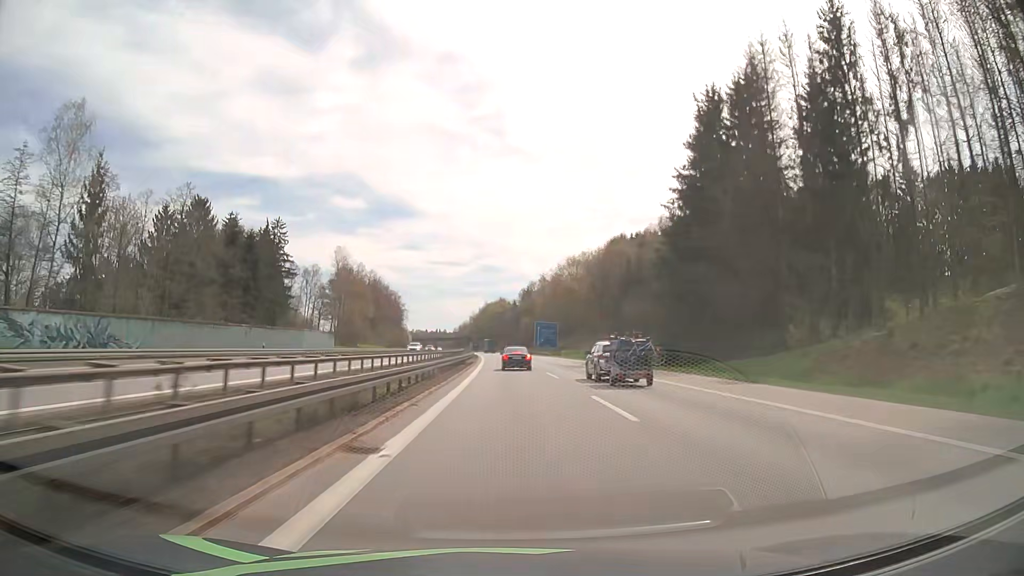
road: motorway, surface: asphalt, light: Day
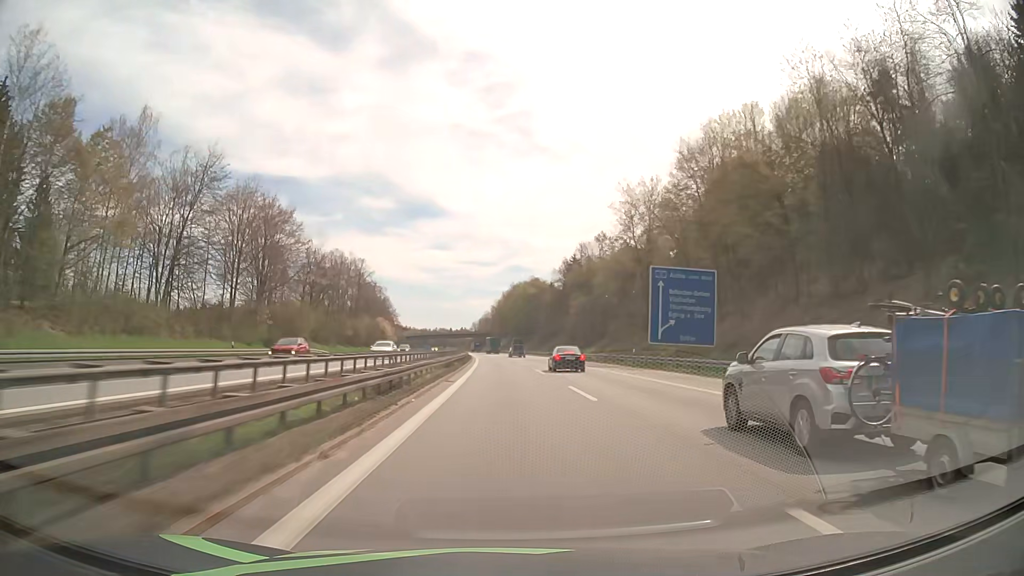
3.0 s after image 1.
(-1.8, +103.0) m; -2°
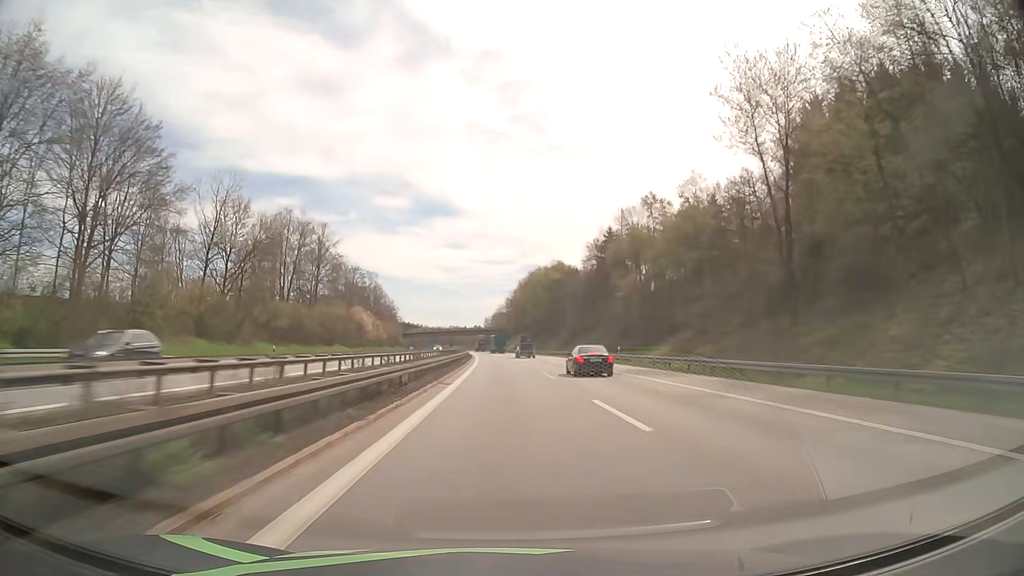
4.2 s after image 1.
(-0.5, +42.2) m; -1°
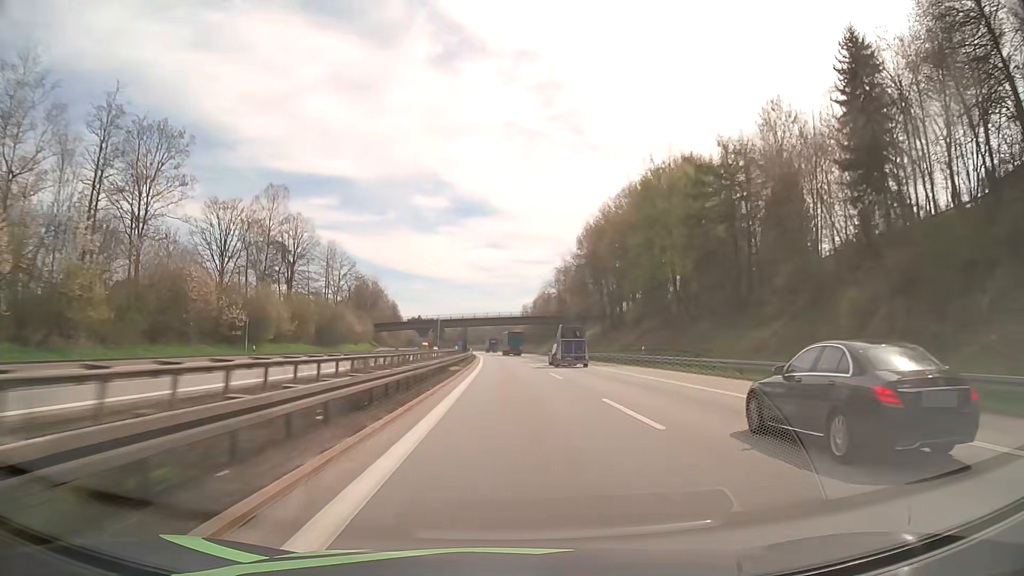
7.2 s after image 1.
(-3.2, +106.7) m; -3°
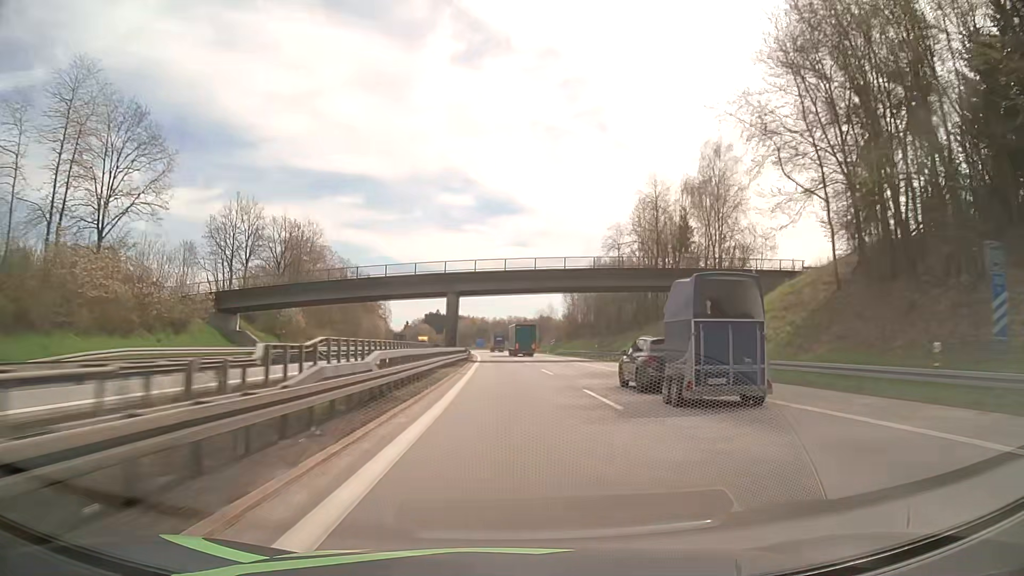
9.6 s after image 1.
(-1.6, +86.2) m; -2°
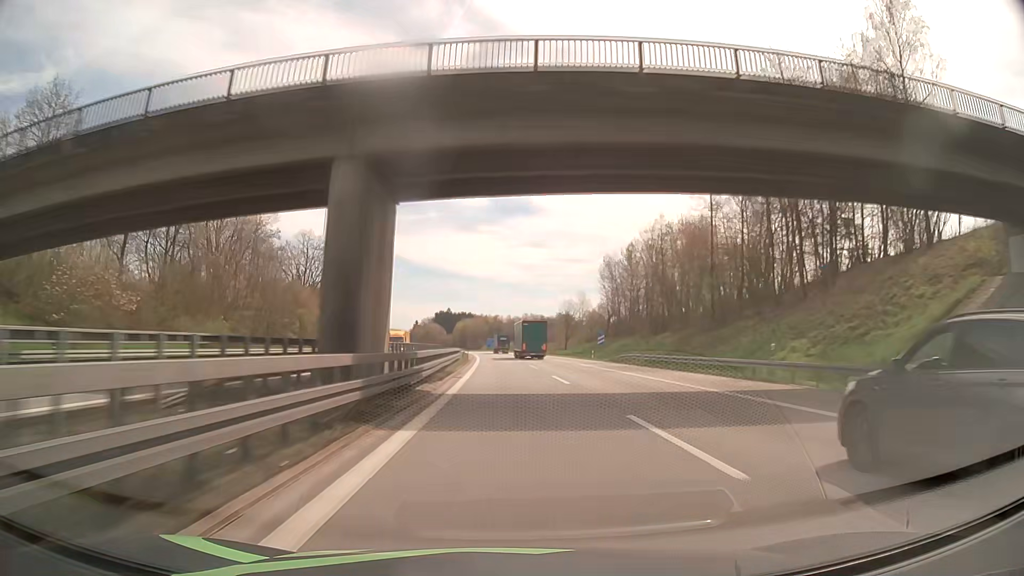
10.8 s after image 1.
(-0.5, +43.3) m; -1°
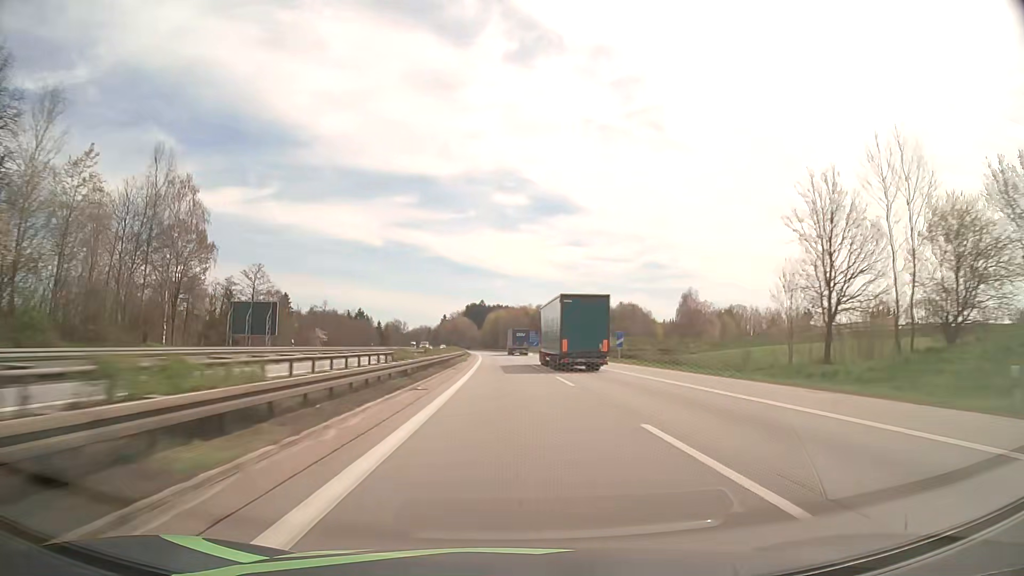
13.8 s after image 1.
(-3.1, +108.7) m; -3°
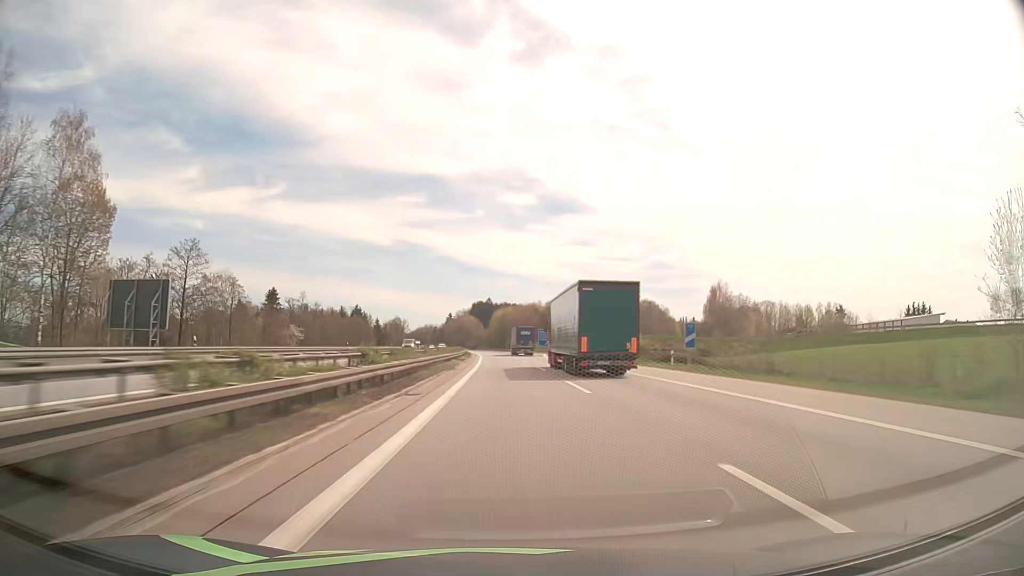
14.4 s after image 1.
(-0.2, +21.9) m; -1°
(0, +10) (0, +20) (0, +30) (0, +40) (-1, +50) (-1, +60) (-1, +70) (-1, +80) (-2, +90) (-2, +100) m
